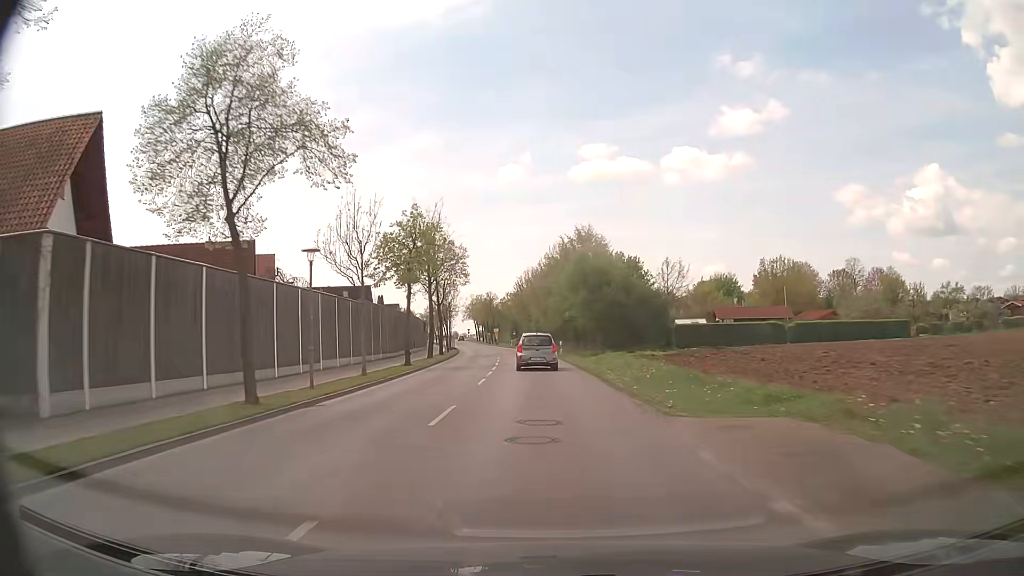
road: tertiary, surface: asphalt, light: Day
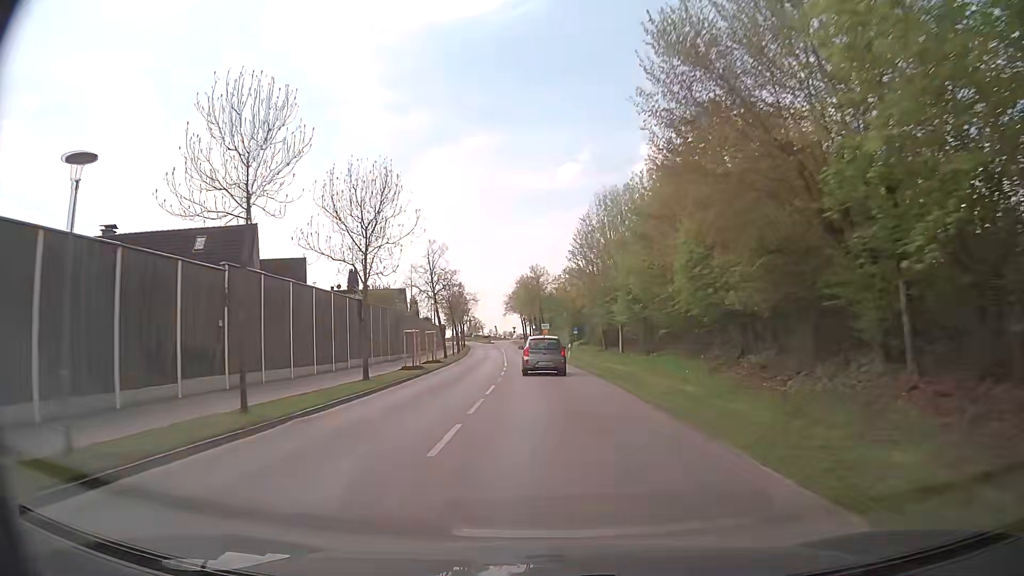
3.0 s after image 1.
(-2.5, +51.1) m; -5°
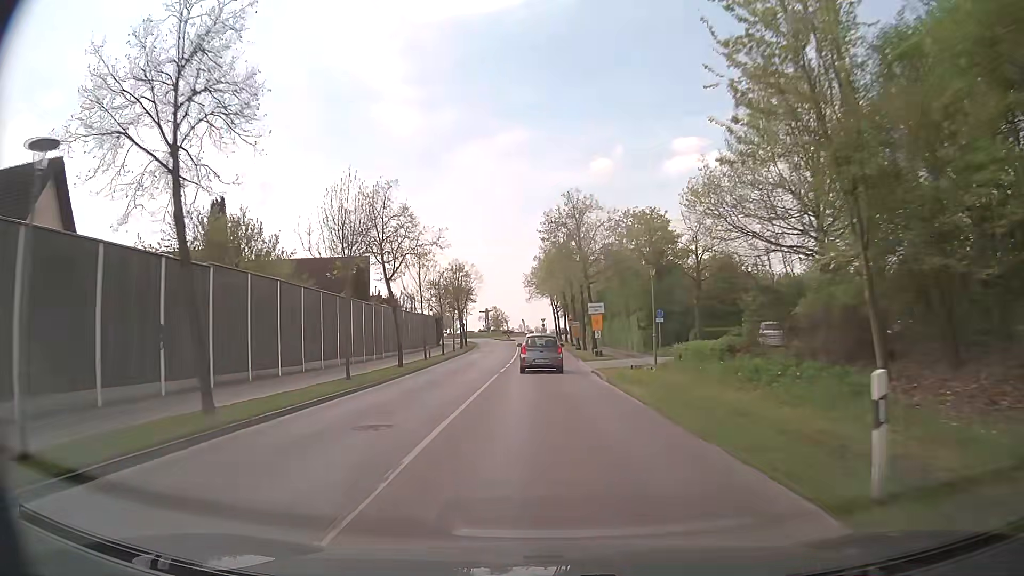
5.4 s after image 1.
(-1.3, +39.8) m; -3°
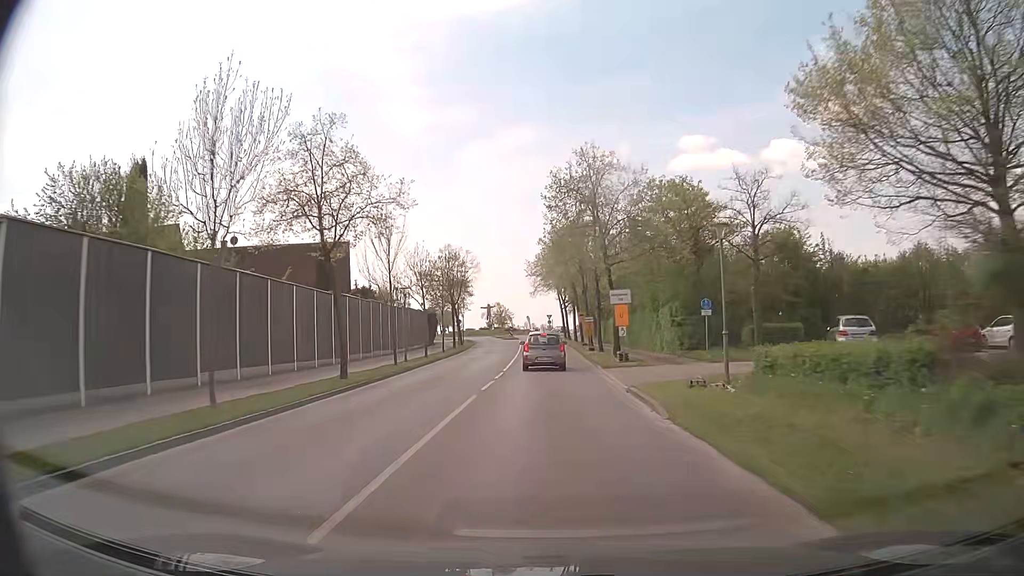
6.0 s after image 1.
(-0.2, +9.6) m; 0°
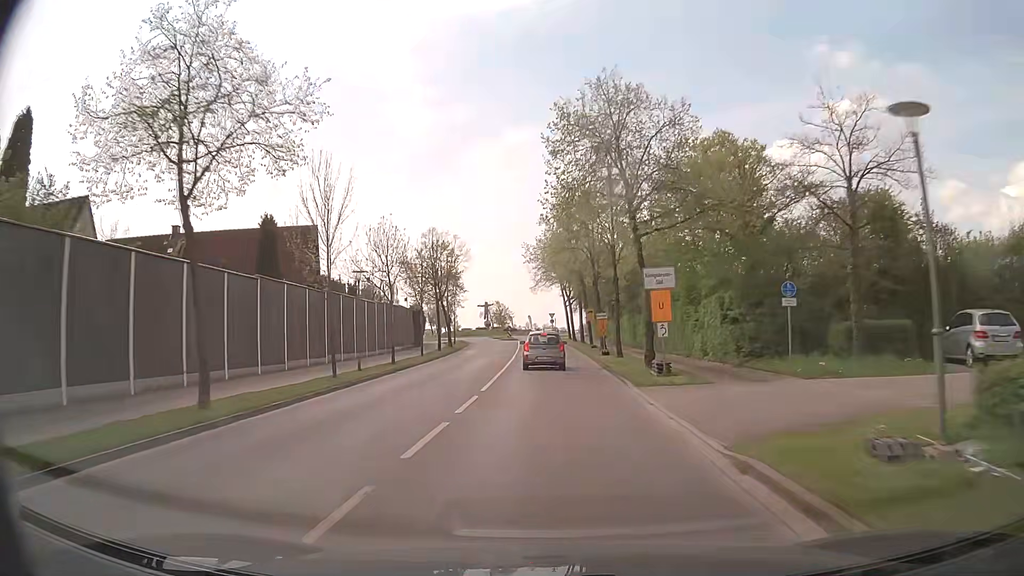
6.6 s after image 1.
(-0.1, +9.3) m; -1°
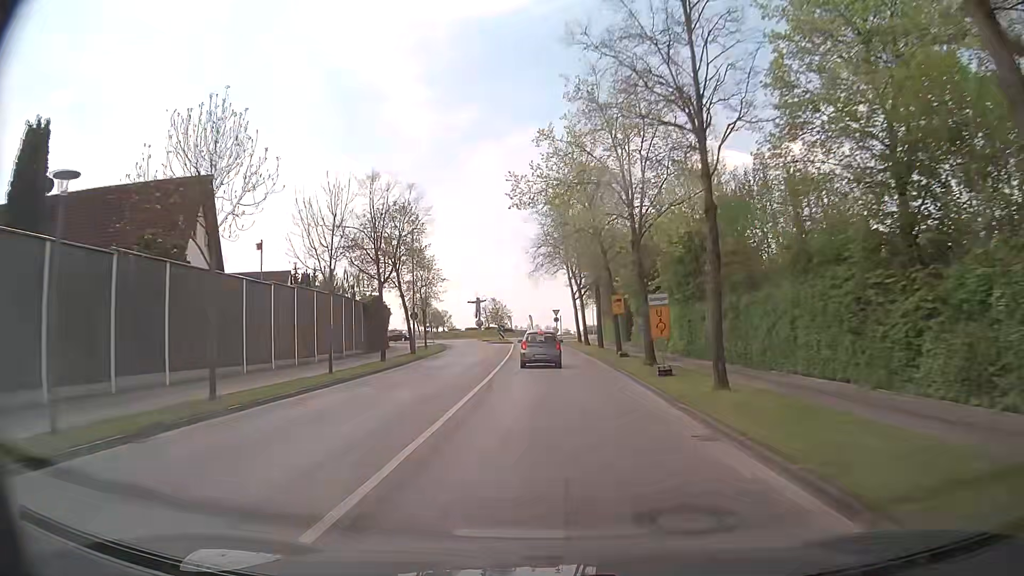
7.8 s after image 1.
(+0.1, +18.0) m; 0°
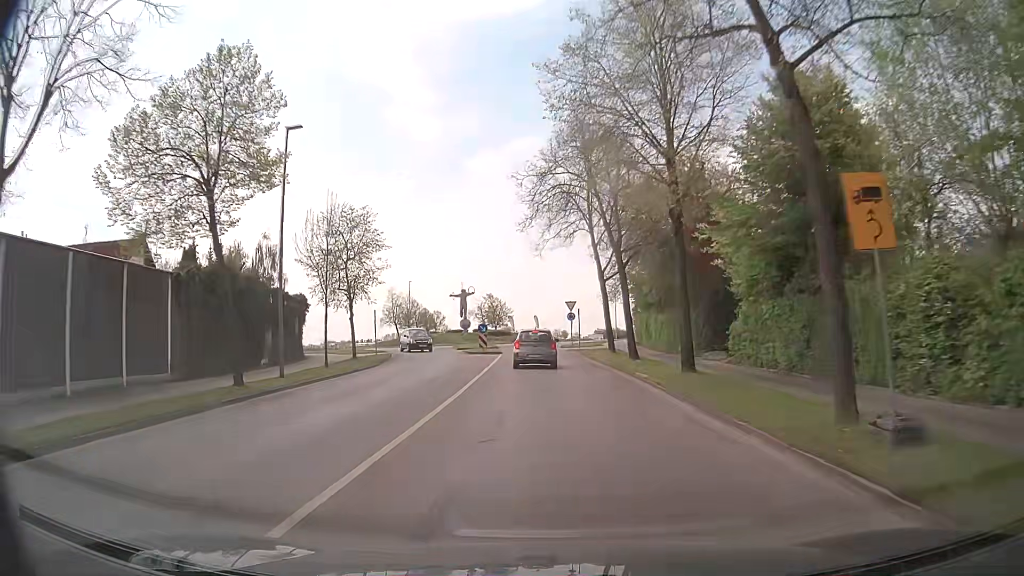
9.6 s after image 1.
(-0.1, +25.1) m; -1°
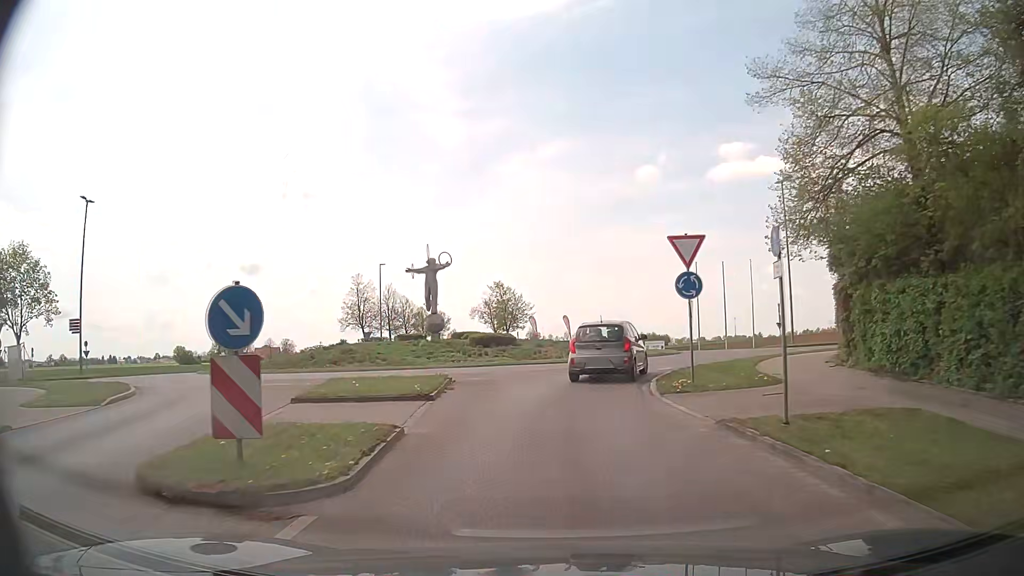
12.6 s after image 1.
(-0.7, +33.5) m; -2°
(0, +10) (+1, +20) (+6, +29) (+9, +38) (+6, +48) (0, +56) (-5, +64) (-8, +74) (-10, +84) (-11, +94) m
